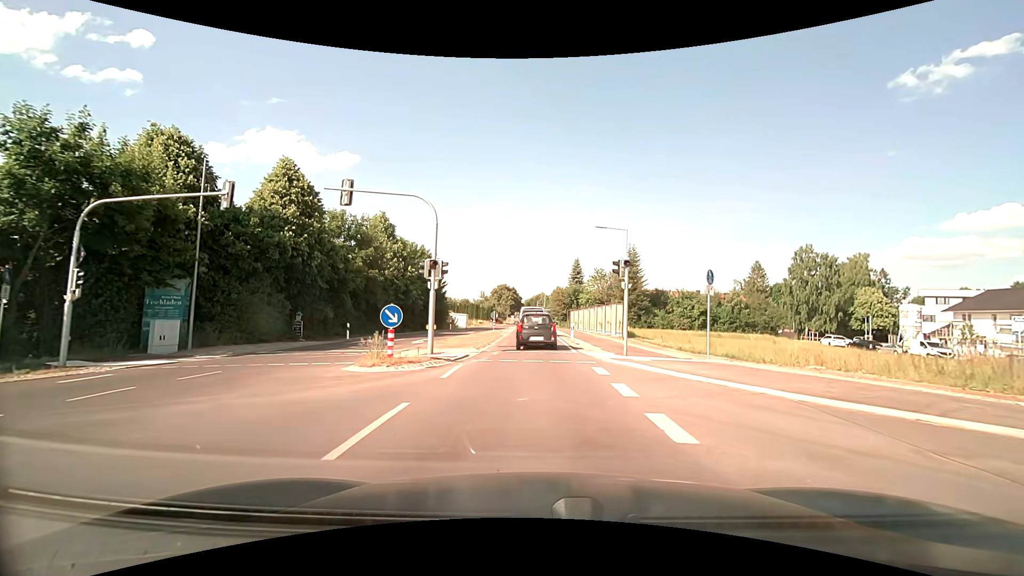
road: secondary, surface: asphalt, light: Day
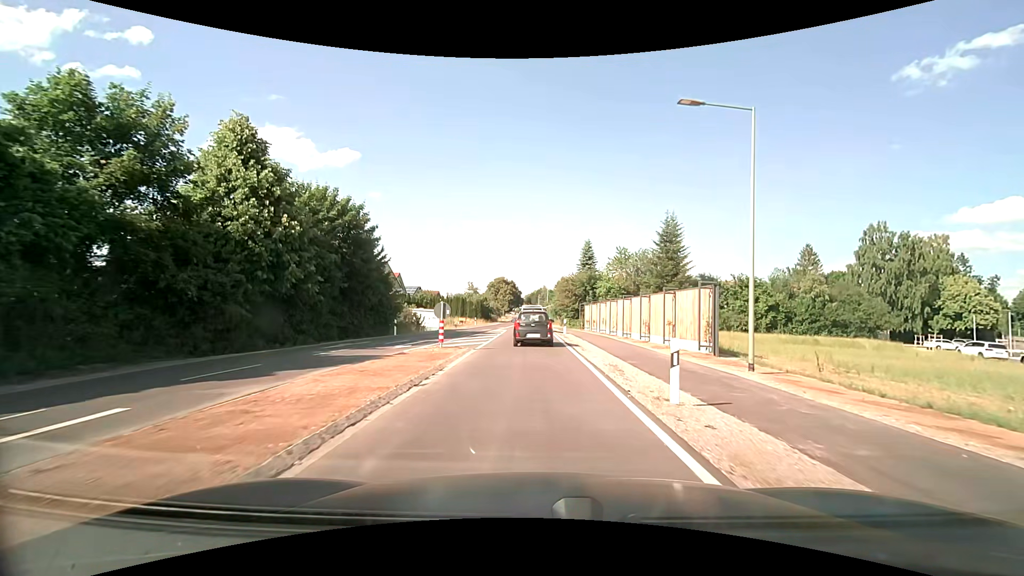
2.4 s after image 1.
(+0.1, +22.7) m; 0°
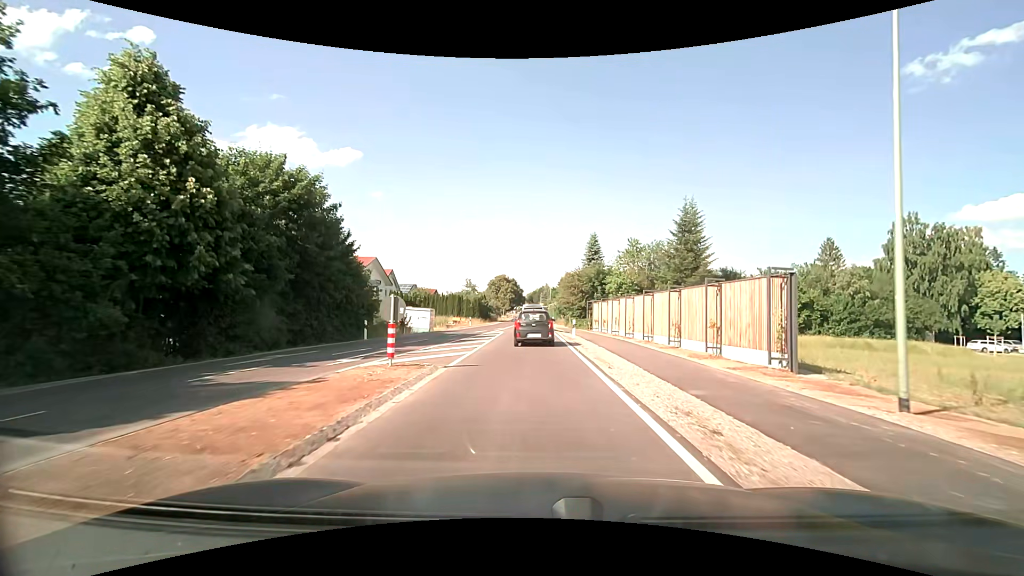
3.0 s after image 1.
(0.0, +6.4) m; 0°
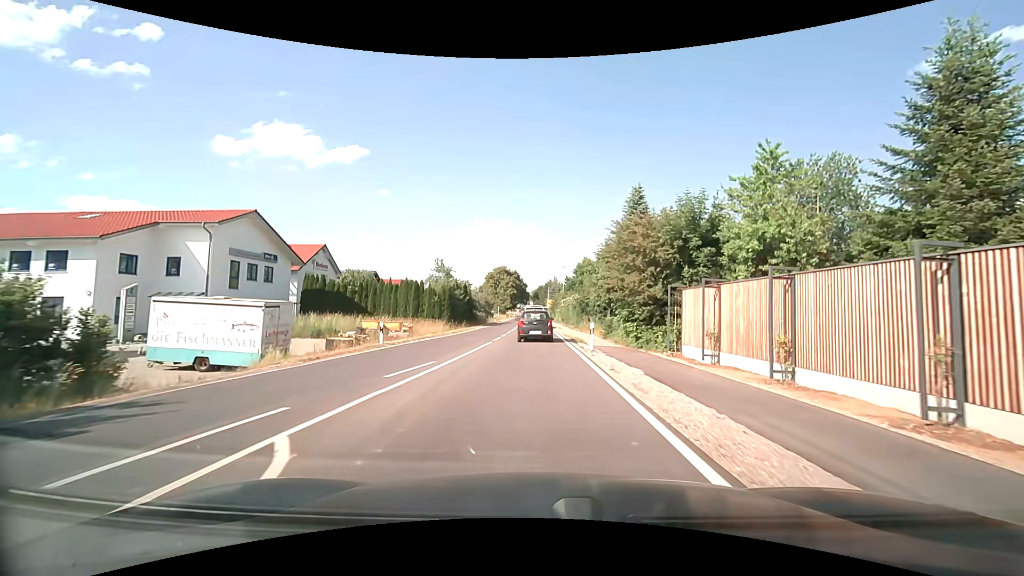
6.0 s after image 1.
(-0.2, +32.0) m; 0°
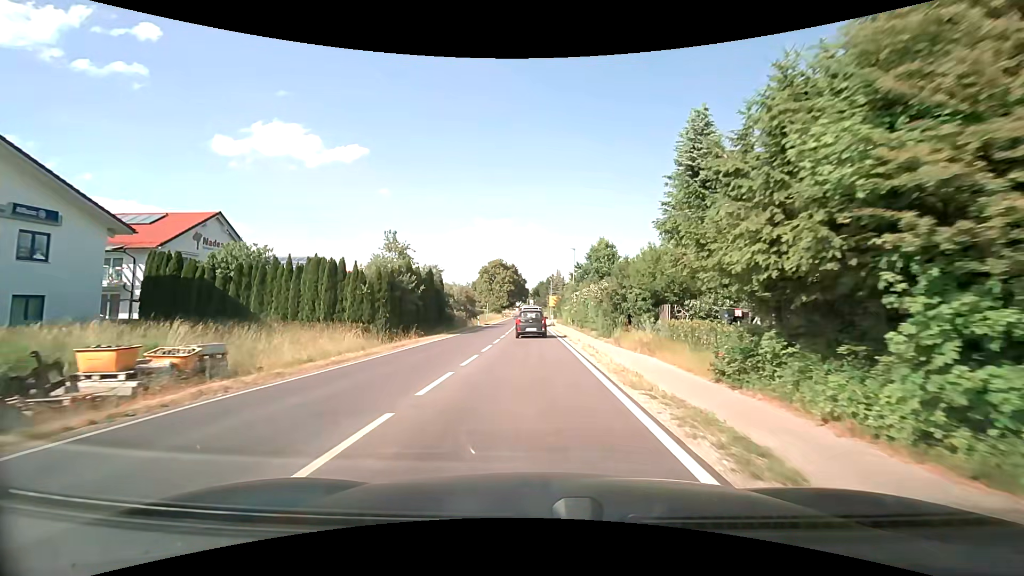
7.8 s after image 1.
(0.0, +20.5) m; 0°
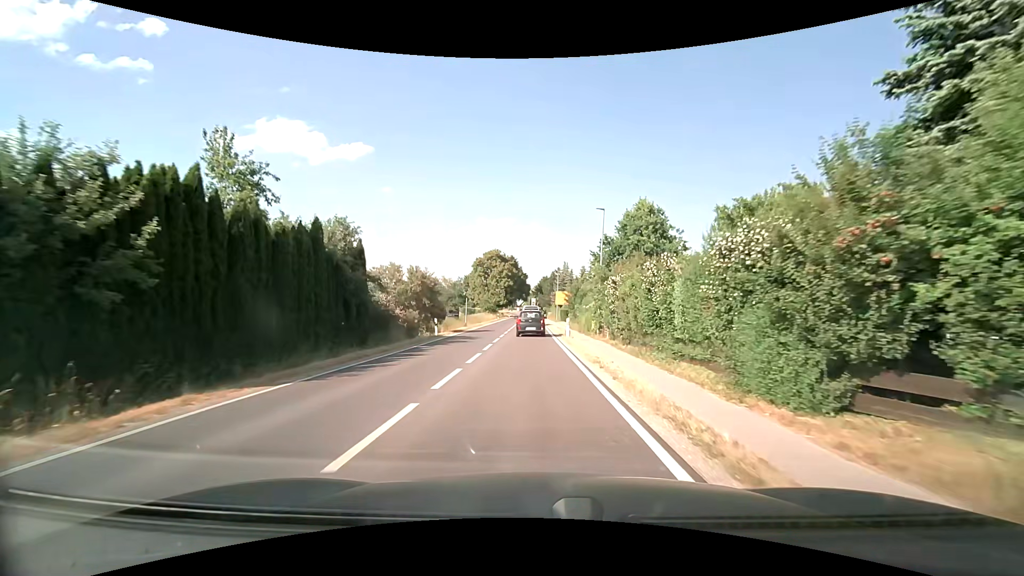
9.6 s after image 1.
(-0.1, +22.1) m; 0°
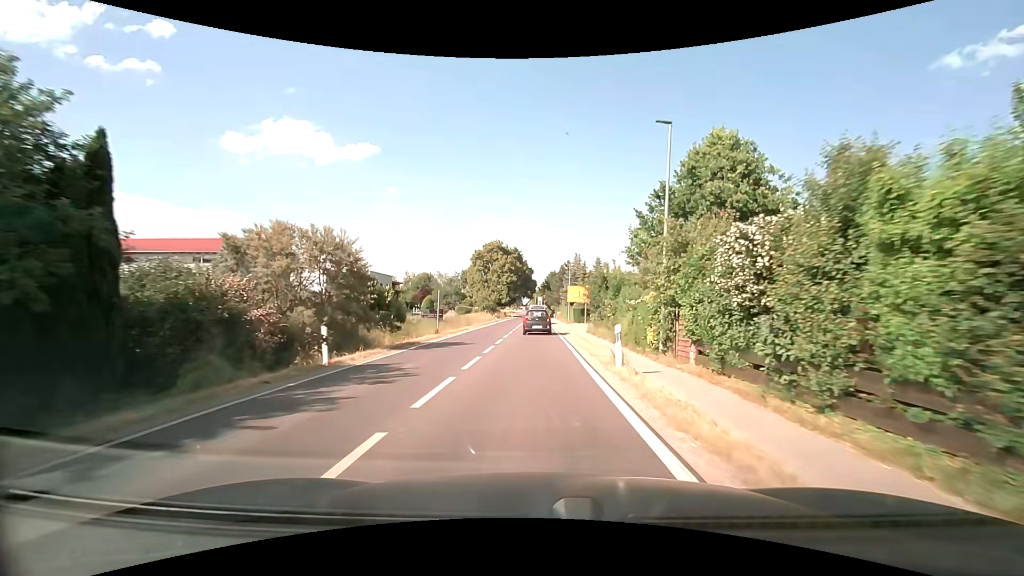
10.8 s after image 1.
(-0.1, +15.5) m; 0°
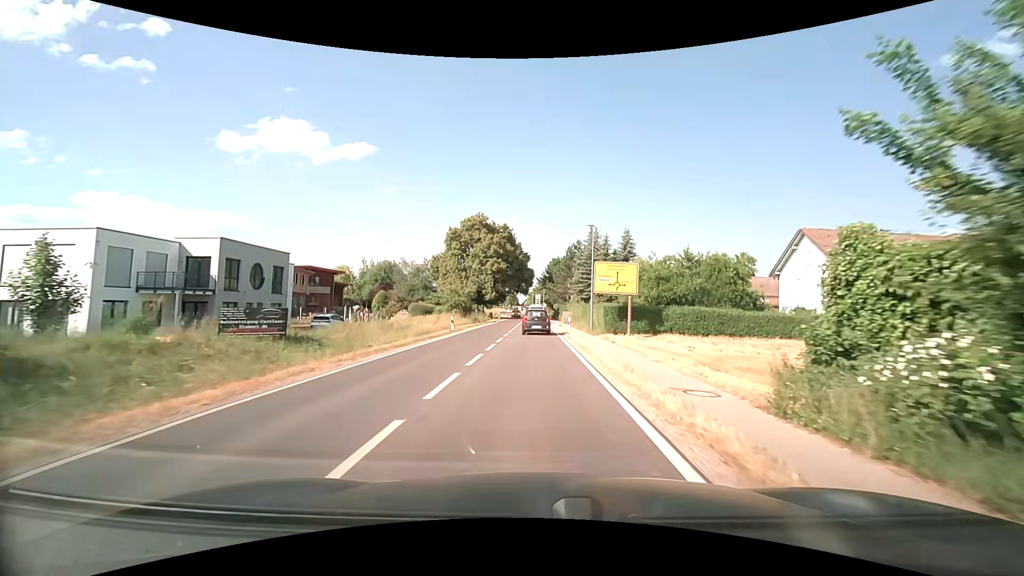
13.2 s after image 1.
(-0.1, +31.3) m; 0°
(0, +10) (0, +20) (0, +30) (0, +40) (0, +50) (0, +60) (0, +70) (0, +80) (0, +90) (0, +100) m
